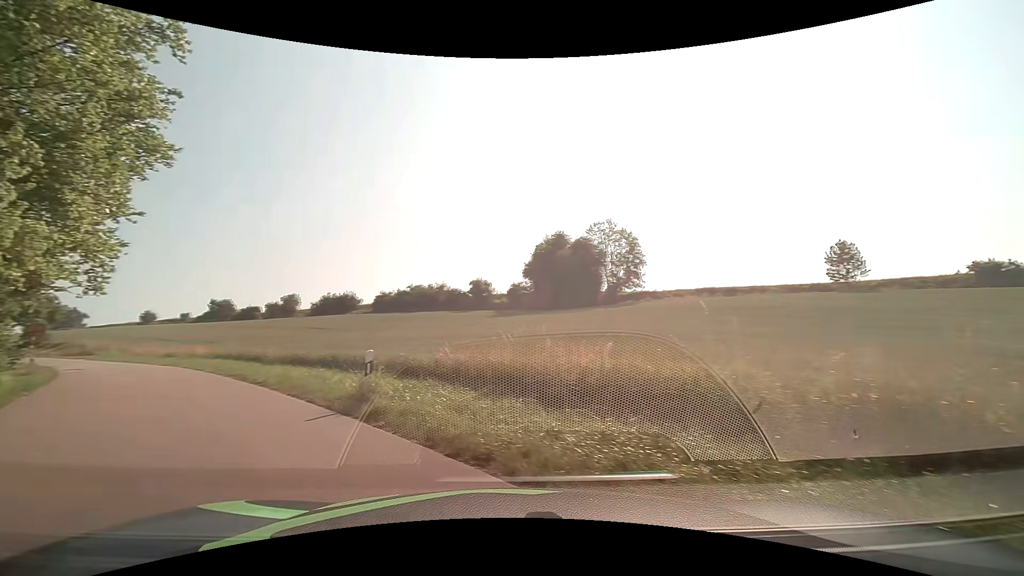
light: Day
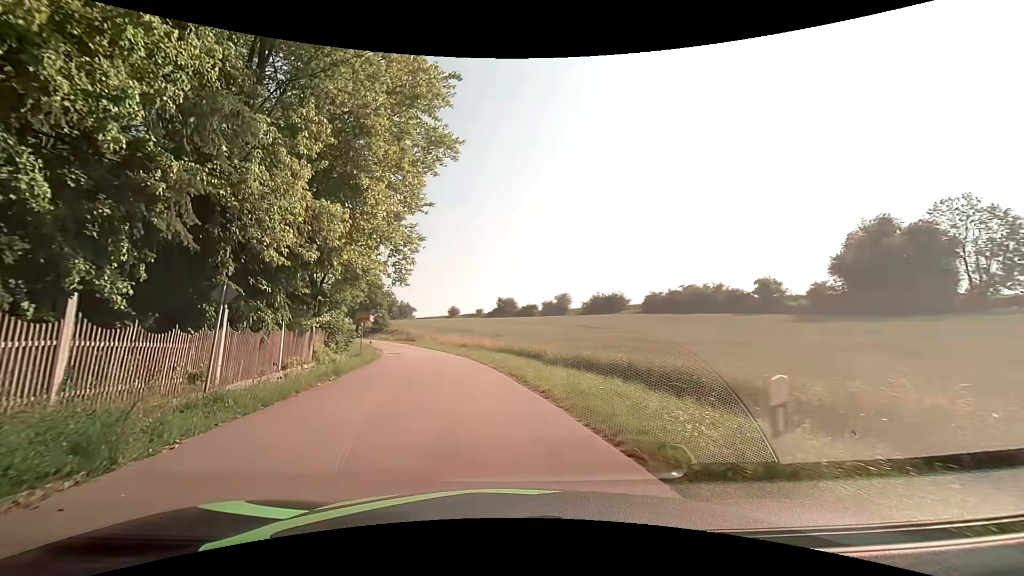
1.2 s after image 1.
(-1.7, +5.6) m; -29°
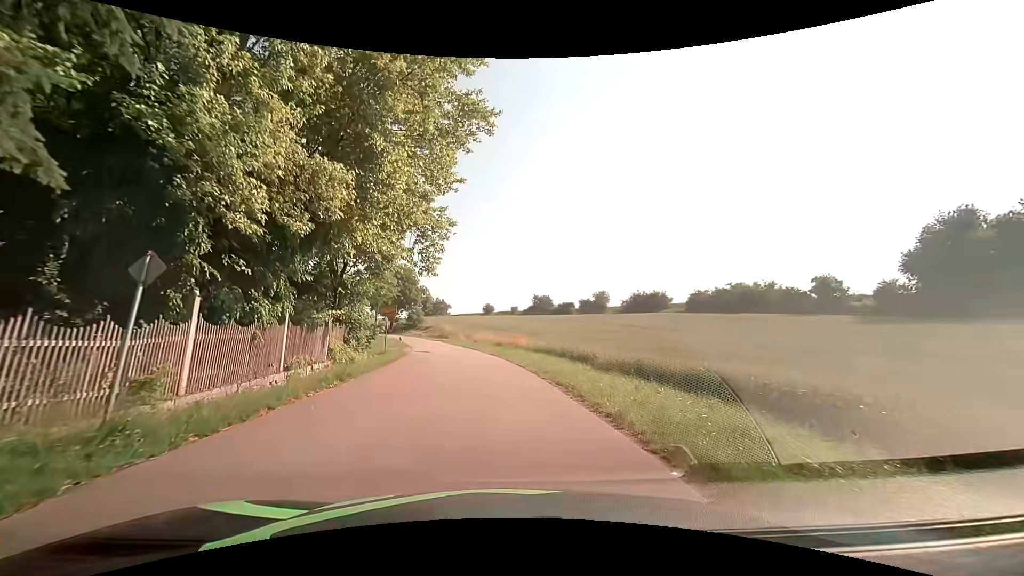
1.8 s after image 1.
(-0.2, +3.7) m; -4°
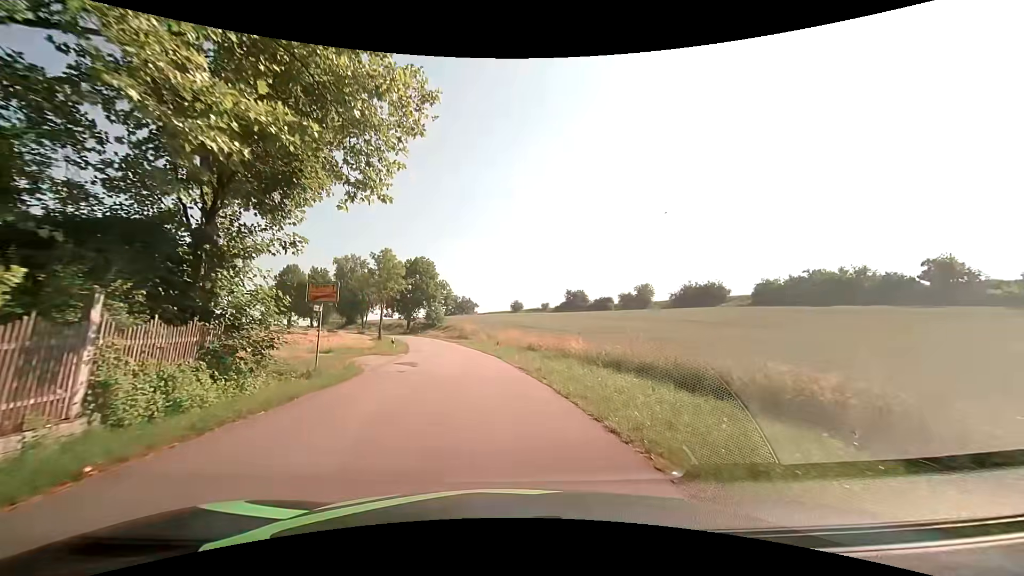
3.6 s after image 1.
(-0.4, +15.1) m; -3°
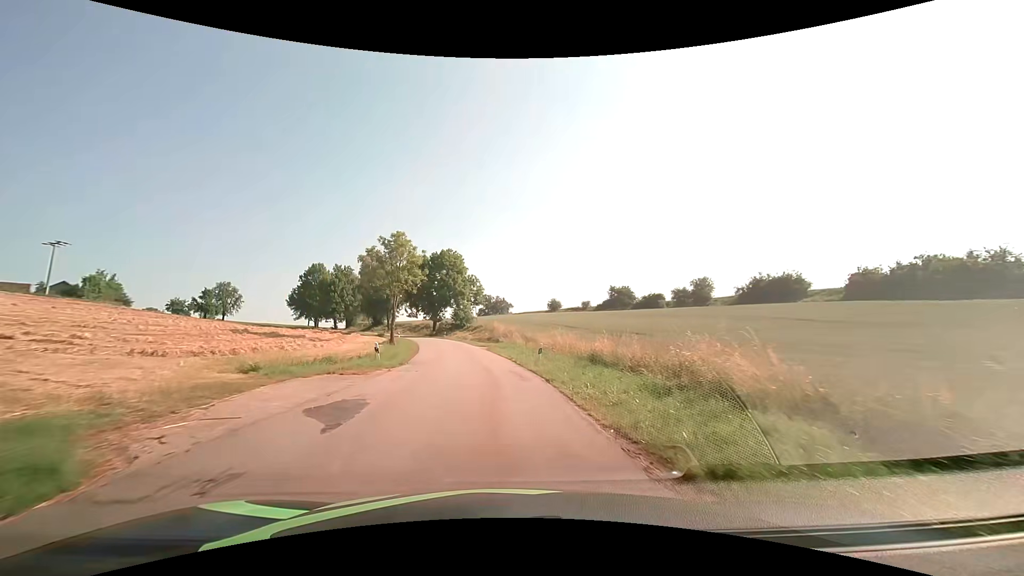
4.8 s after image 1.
(-0.5, +13.3) m; -5°
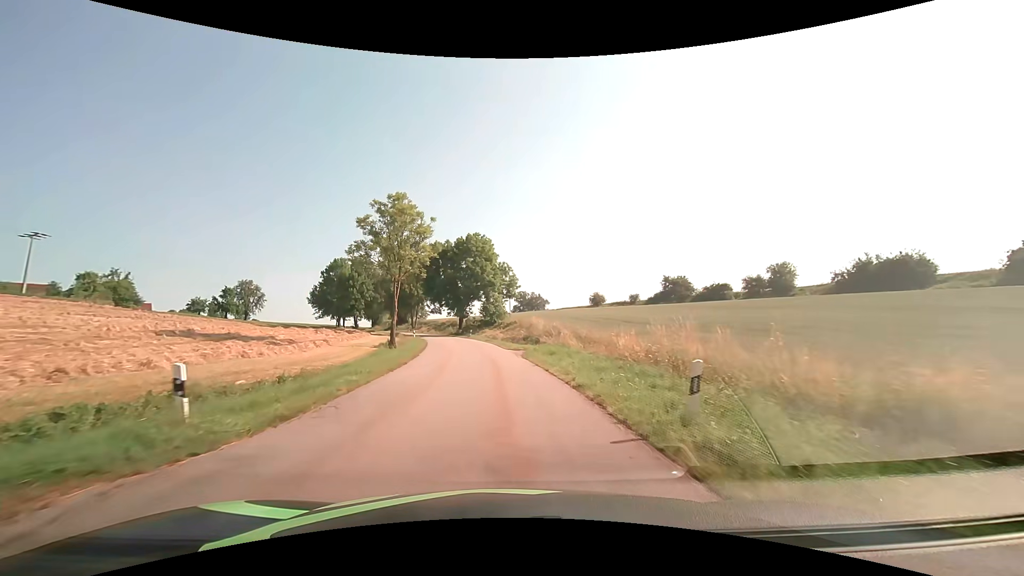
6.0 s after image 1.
(-0.4, +15.7) m; -4°
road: tertiary
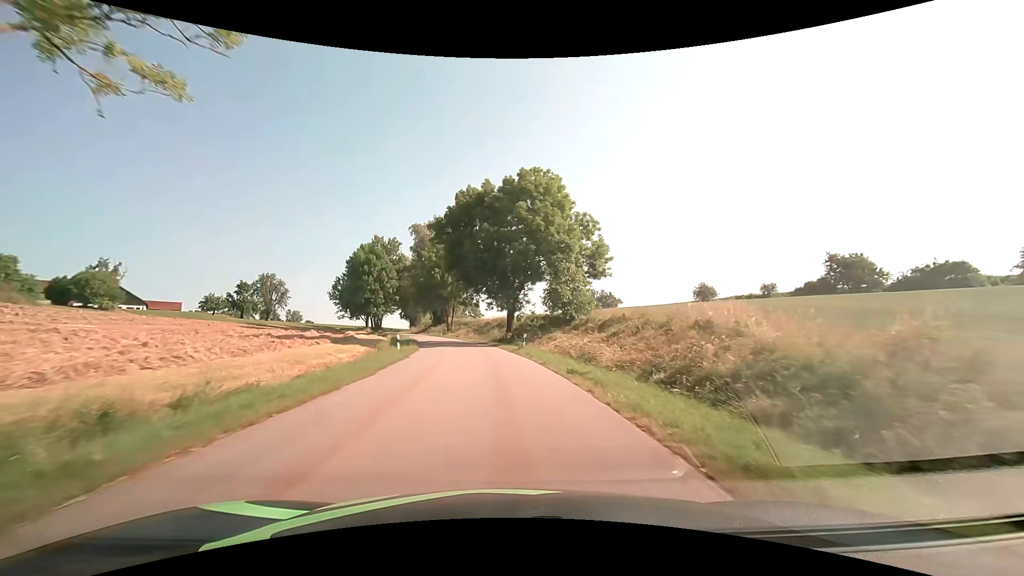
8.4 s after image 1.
(-1.9, +35.7) m; -7°
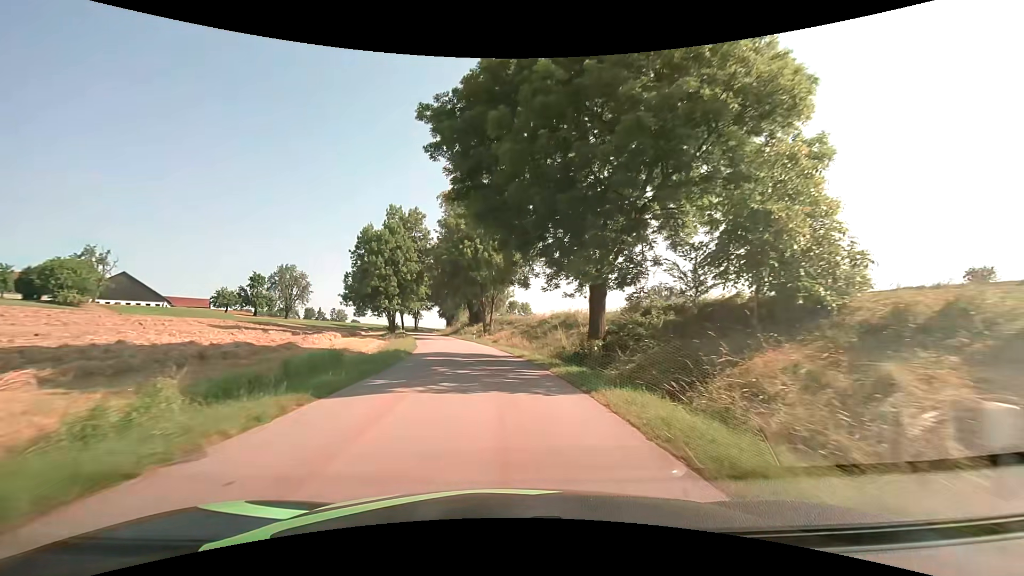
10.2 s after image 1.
(-1.3, +25.9) m; -6°
(0, +10) (-1, +20) (-2, +30) (-3, +40) (-5, +50) (-7, +59) (-10, +69) (-12, +79) (-14, +89) (-16, +98) m
